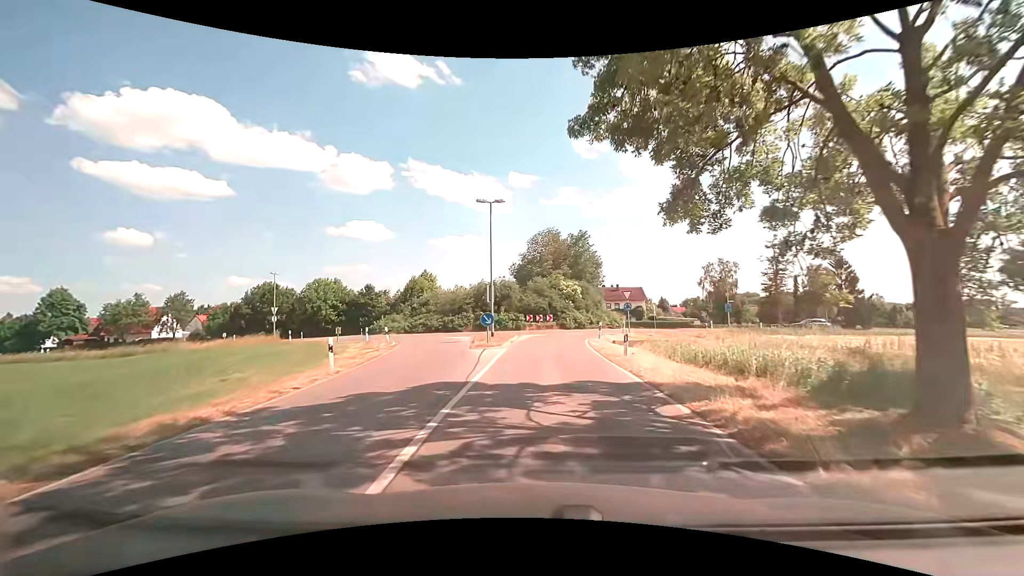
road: tertiary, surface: asphalt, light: Day
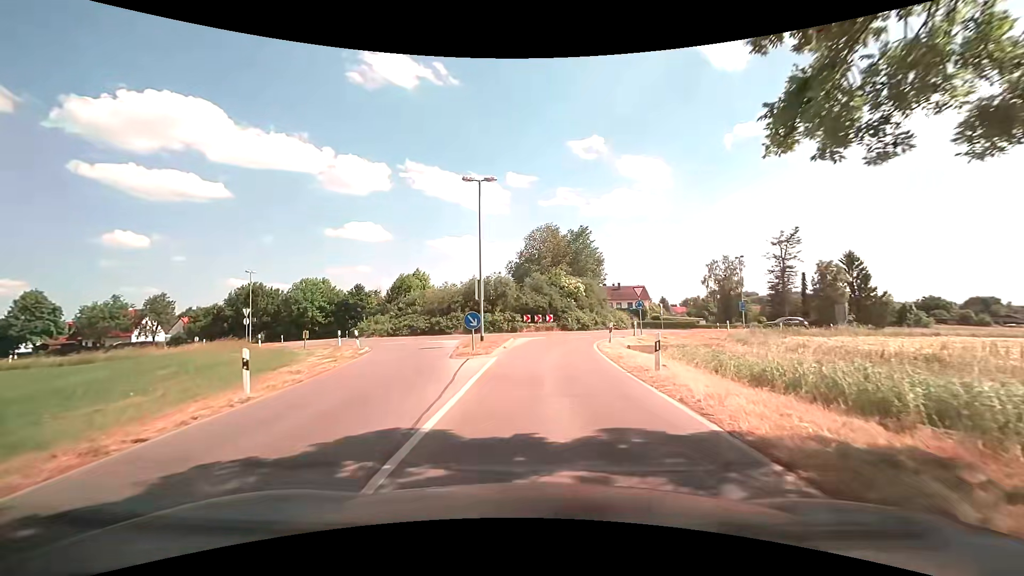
(0.0, +4.5) m; 0°
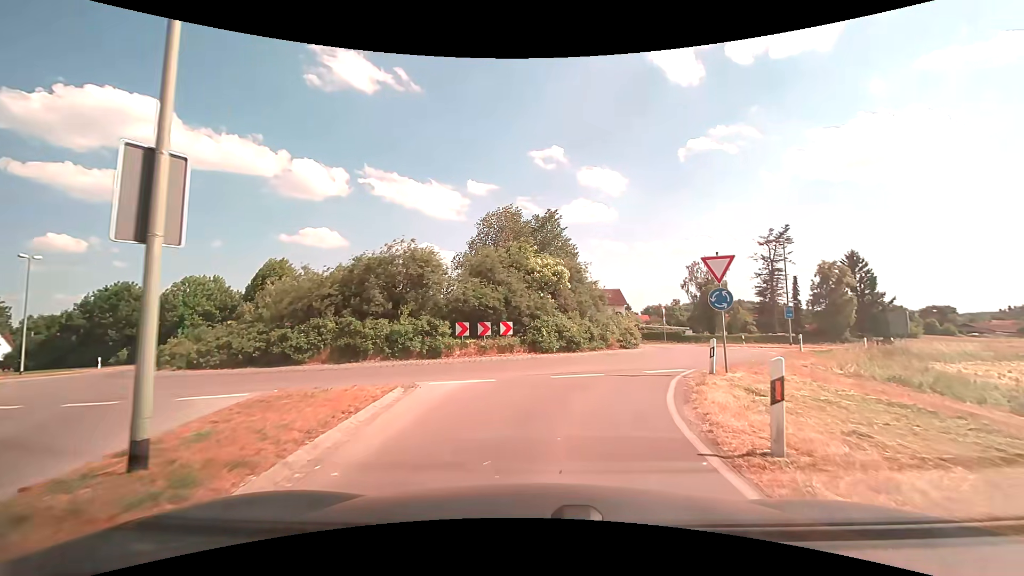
(+0.5, +18.3) m; +5°
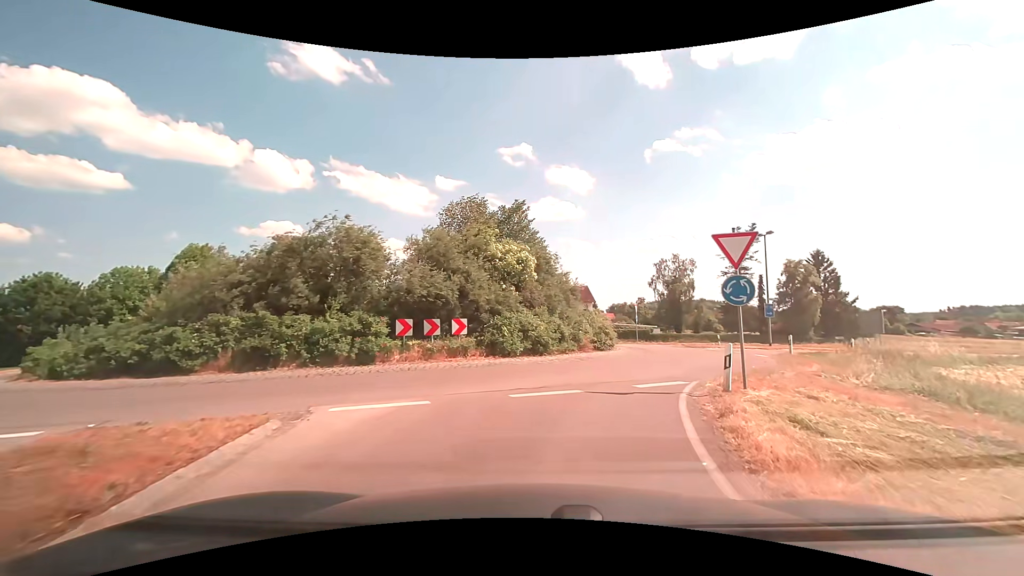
(+0.1, +3.5) m; +3°
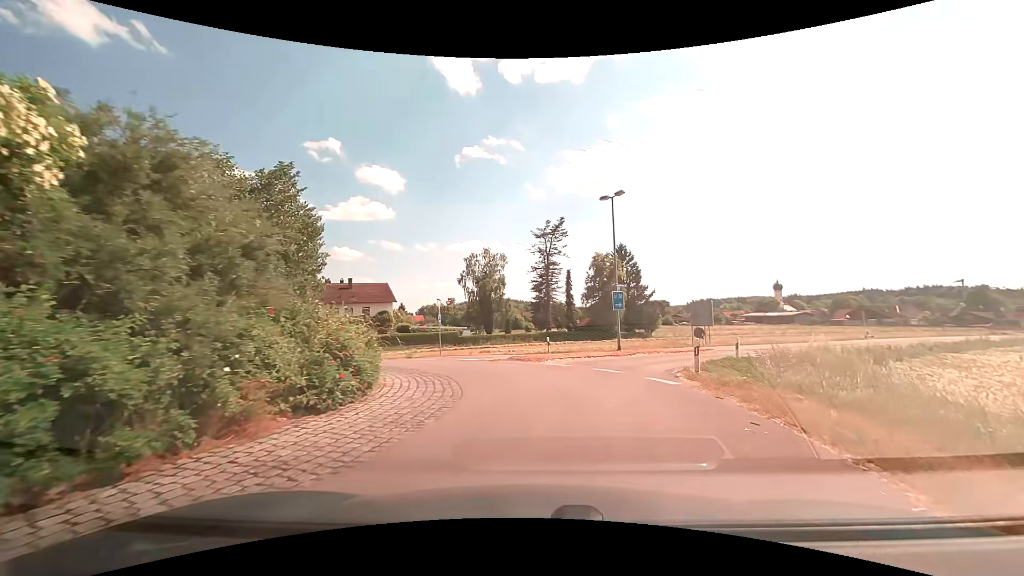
(+2.4, +13.2) m; +20°
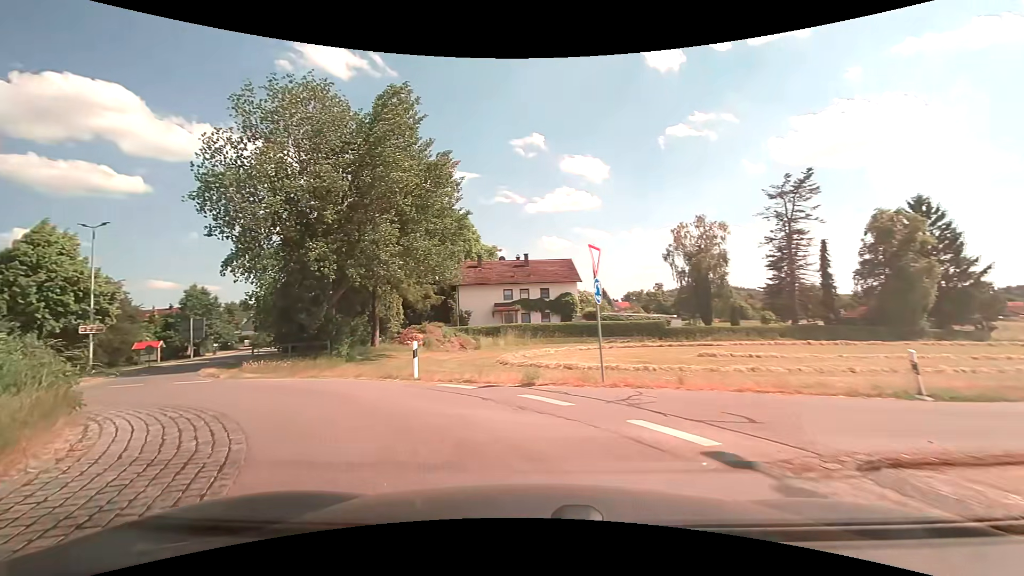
(-1.0, +16.5) m; -23°
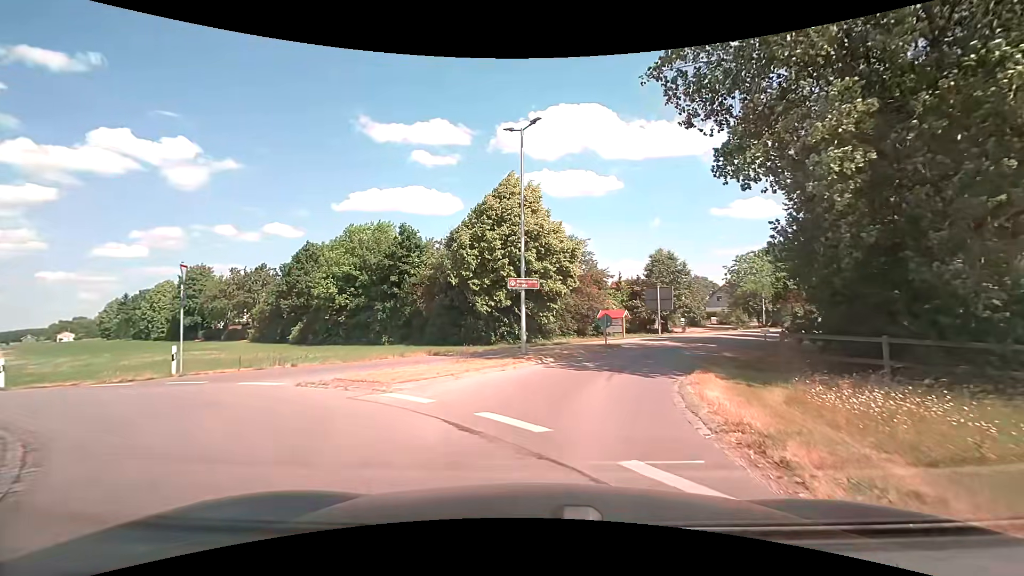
(-8.8, +14.6) m; -48°
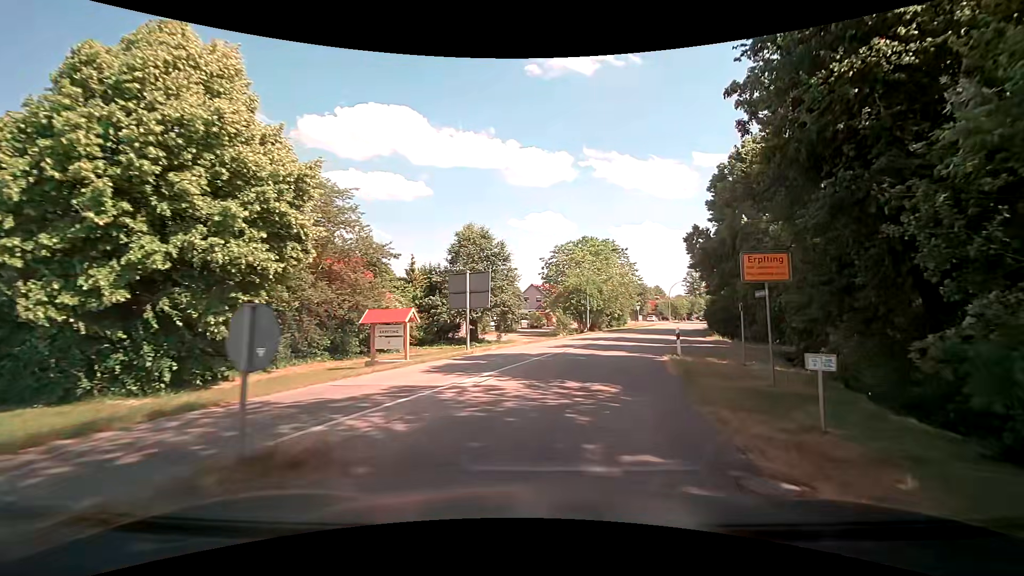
(+3.1, +17.0) m; +23°
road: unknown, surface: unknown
